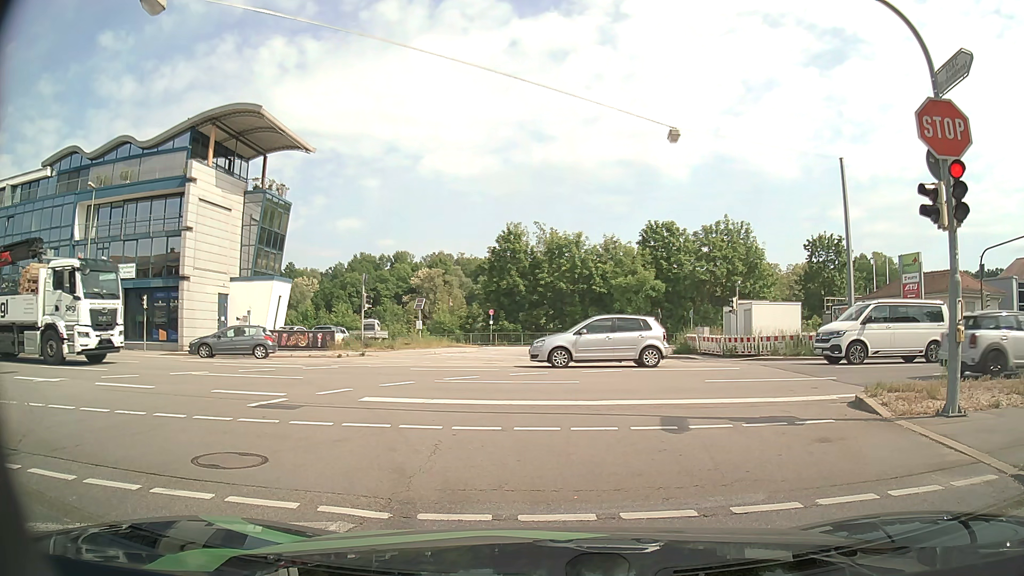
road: tertiary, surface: asphalt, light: Day
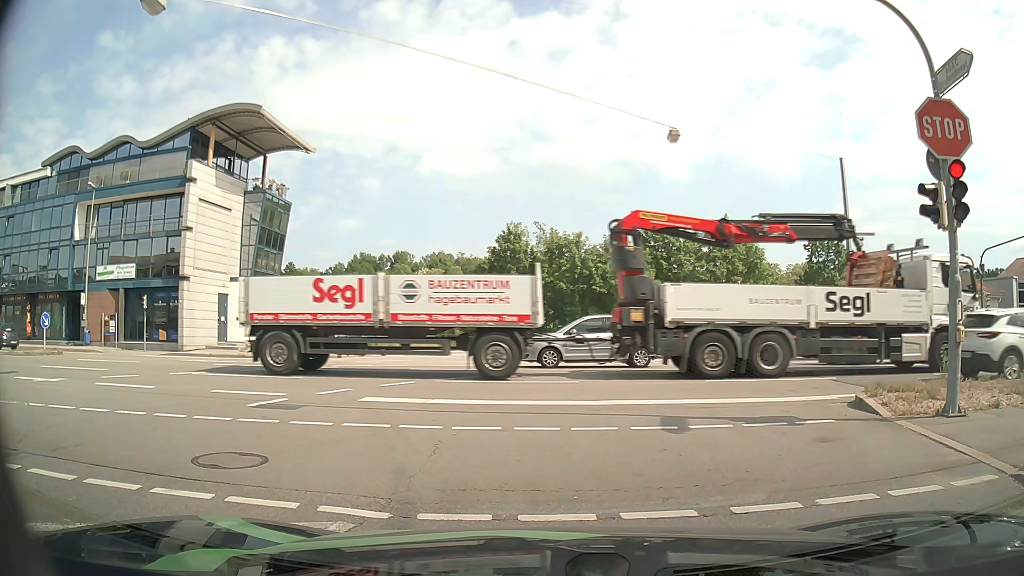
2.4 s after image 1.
(0.0, 0.0) m; 0°
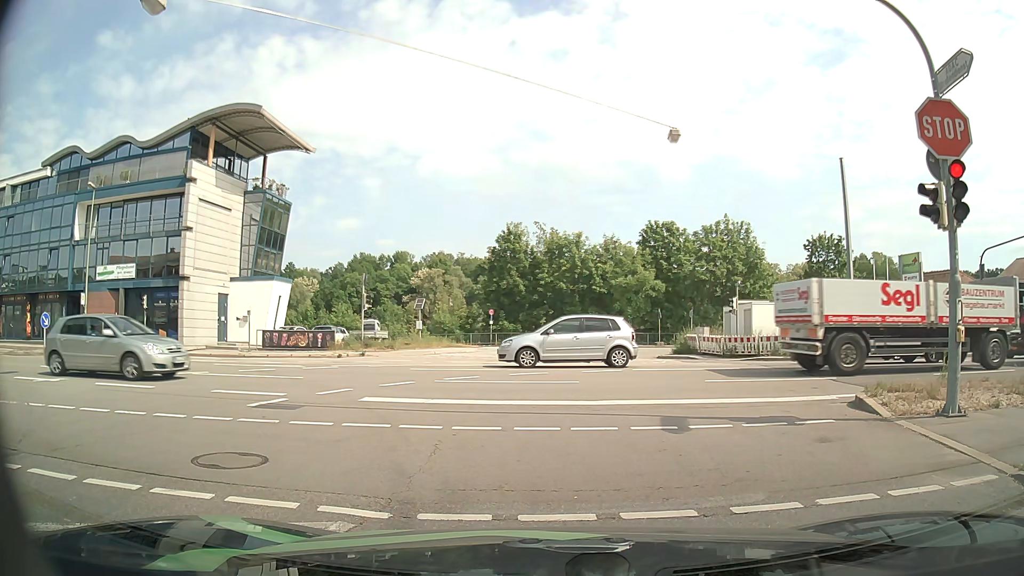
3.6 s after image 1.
(0.0, 0.0) m; 0°
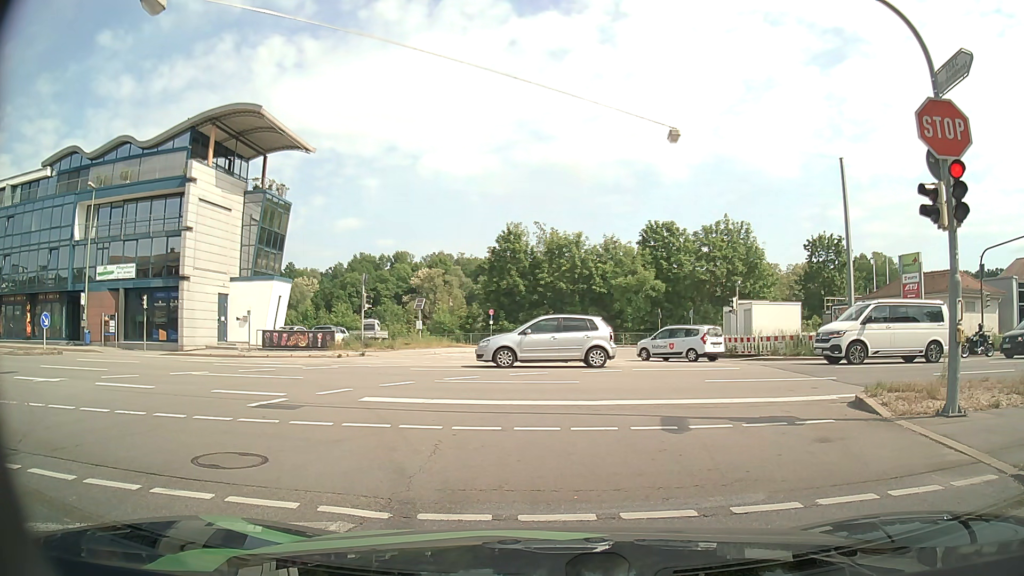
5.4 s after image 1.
(0.0, 0.0) m; 0°
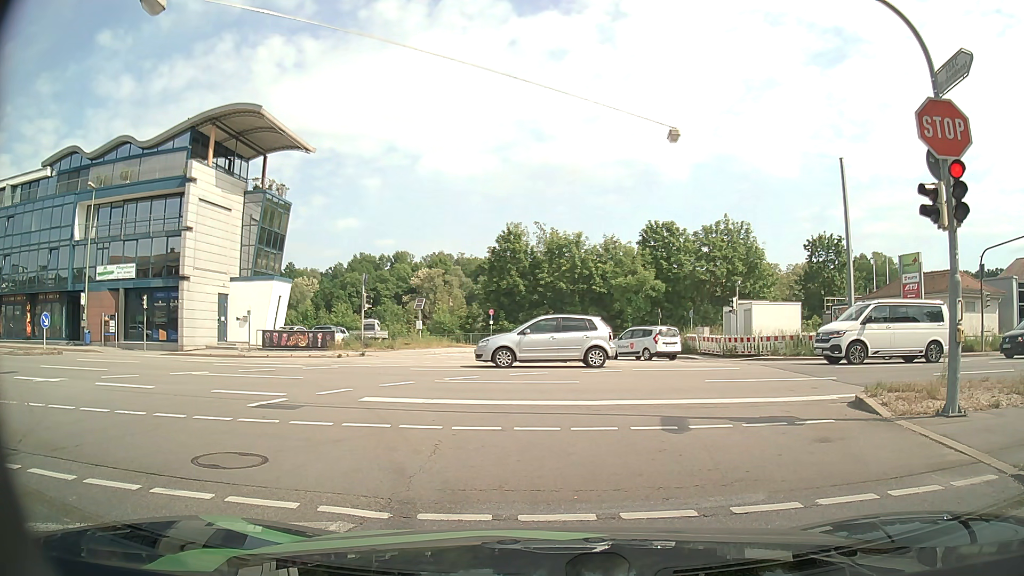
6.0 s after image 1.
(0.0, 0.0) m; 0°
(-1, +10) (-5, +19) (-12, +26) (-22, +28) (-32, +28) (-42, +27) (-52, +27) (-62, +27) (-72, +27) (-82, +27) m
